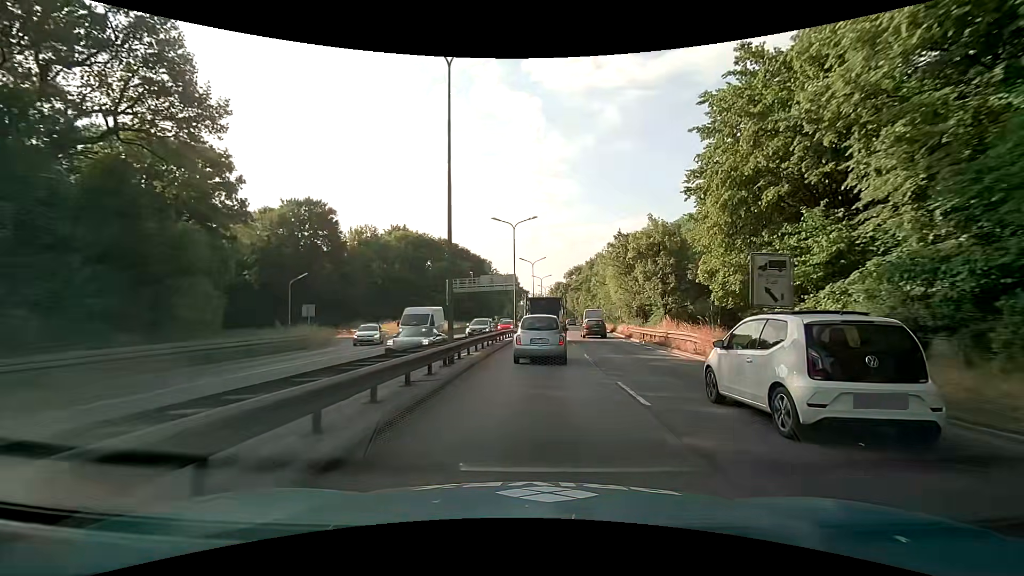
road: trunk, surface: asphalt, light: Day
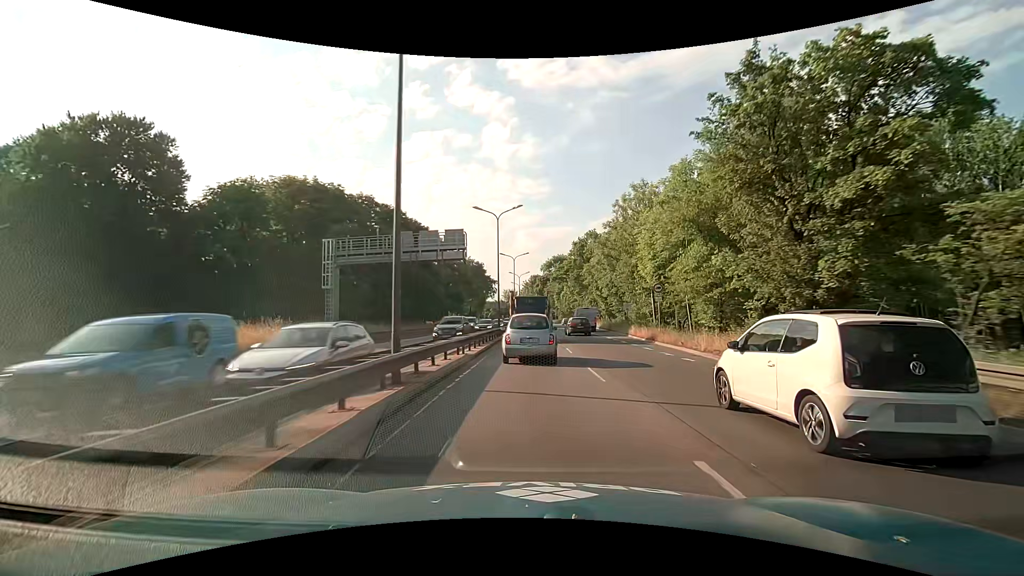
(+0.9, +33.3) m; +3°
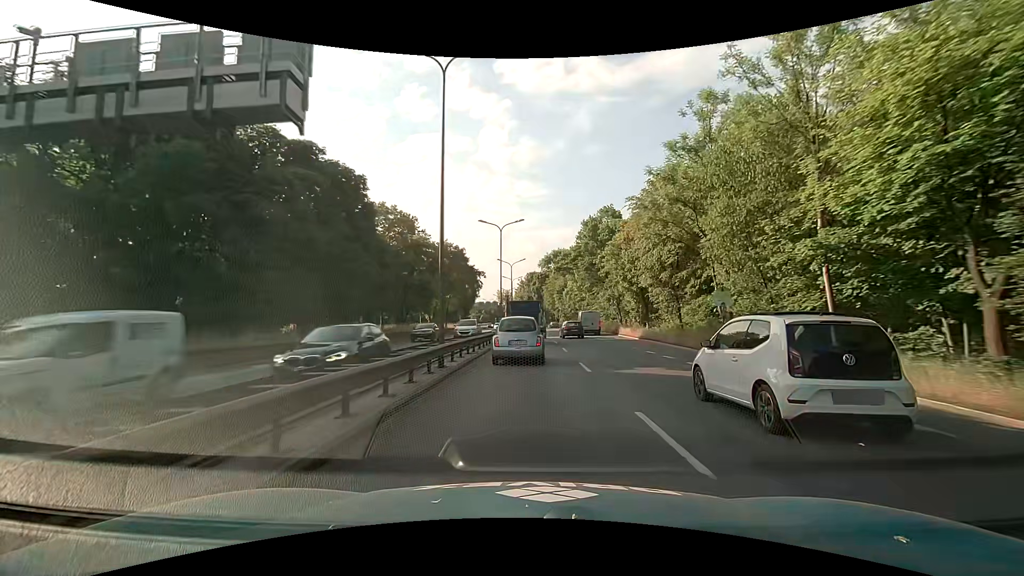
(+0.2, +24.5) m; 0°
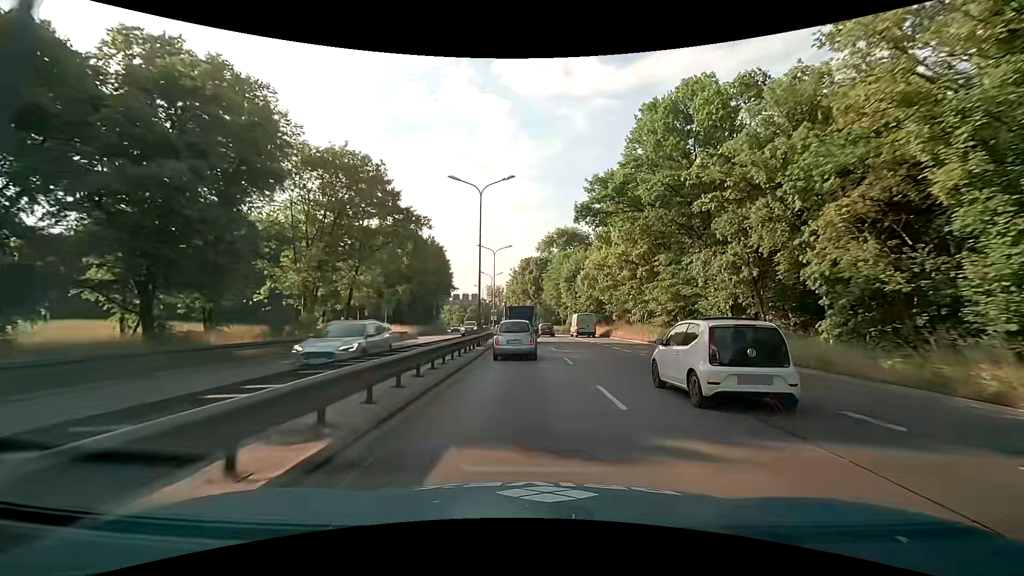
(+0.4, +41.9) m; +1°
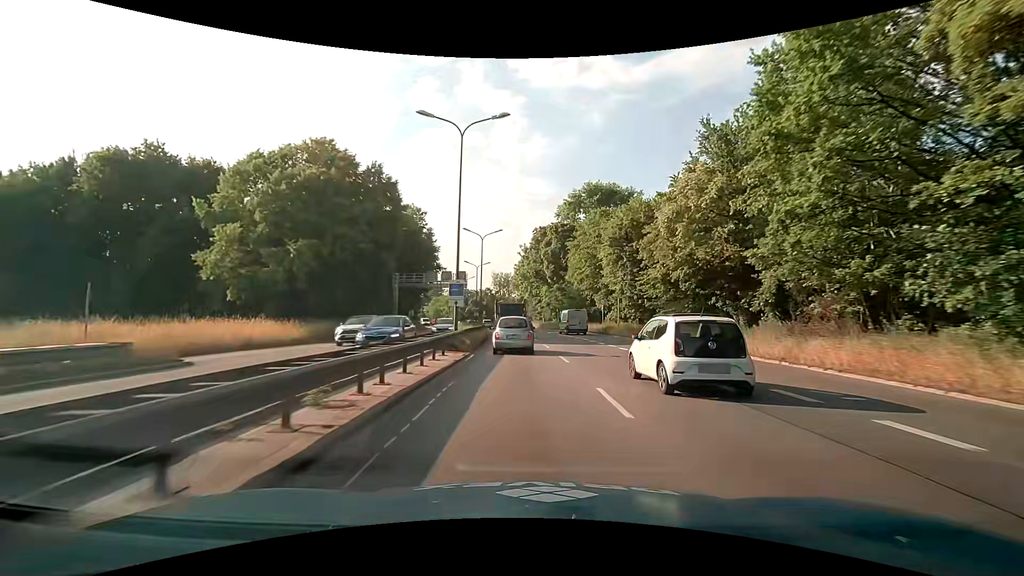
(-0.2, +37.1) m; -1°
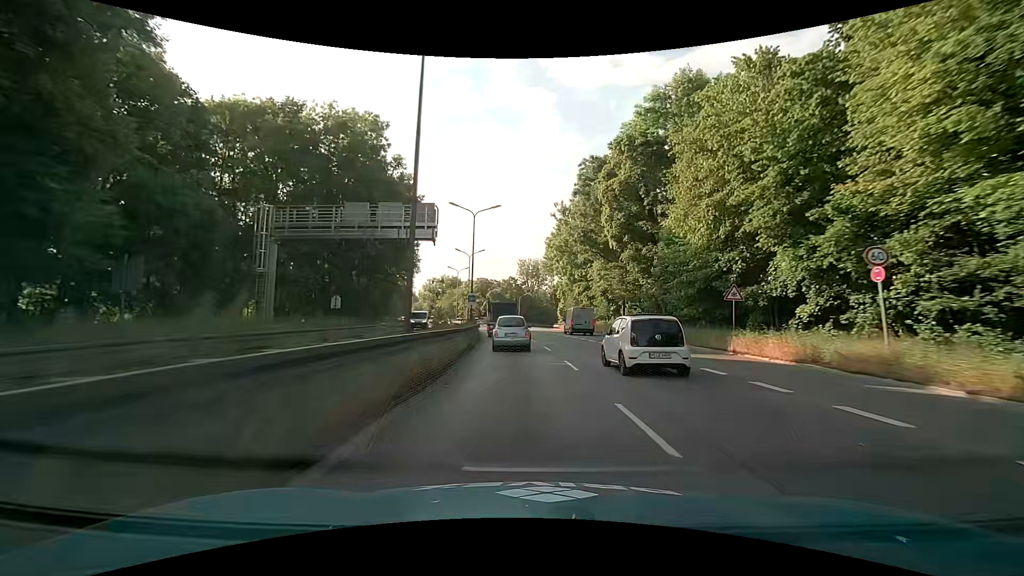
(-1.0, +37.8) m; -3°
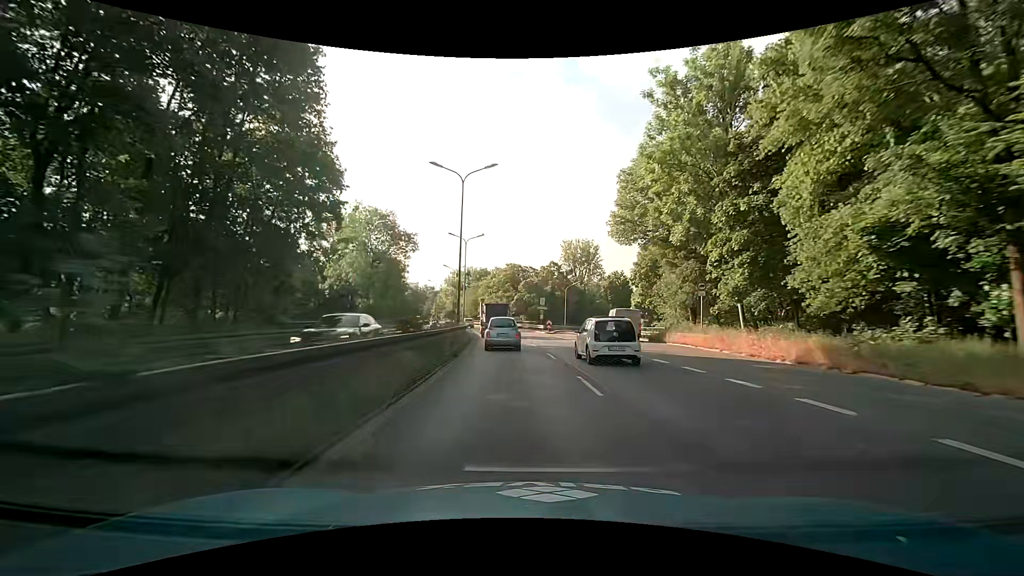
(-1.5, +37.8) m; -5°
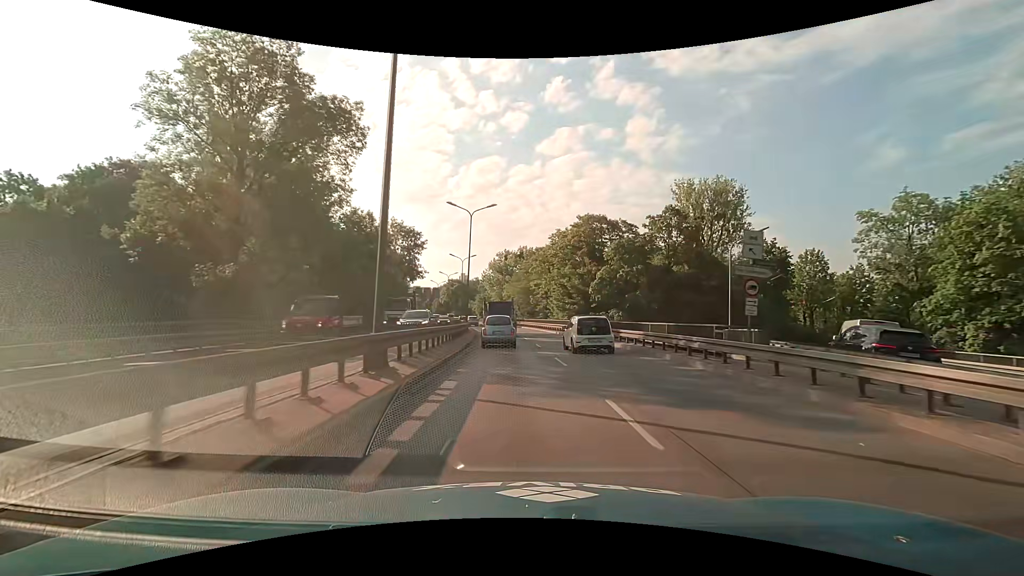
(-2.8, +46.8) m; -7°
(0, +10) (-1, +20) (-1, +30) (-2, +40) (-4, +50) (-5, +60) (-7, +70) (-9, +79) (-11, +89) (-13, +99) m
